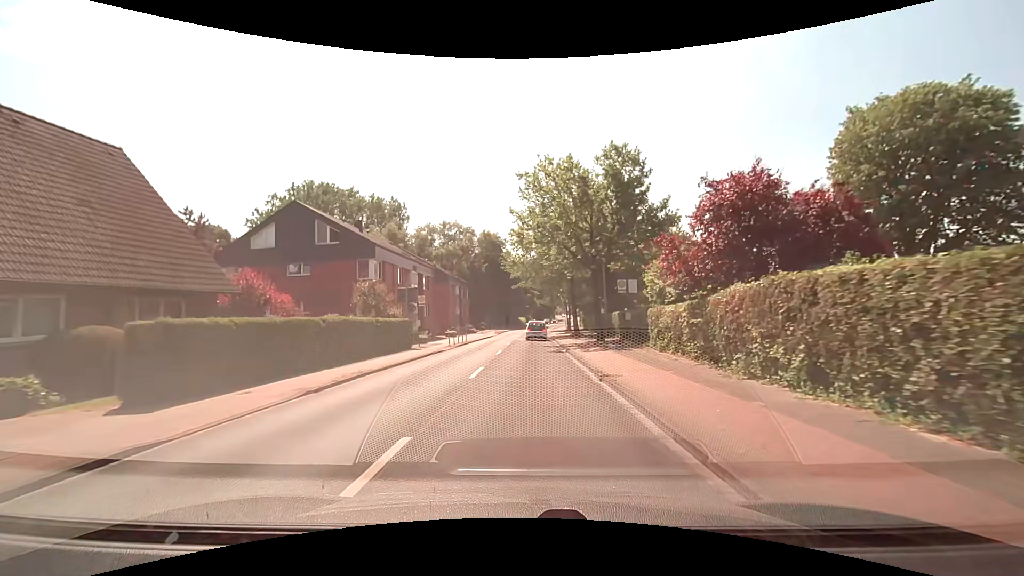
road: tertiary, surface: asphalt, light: Day
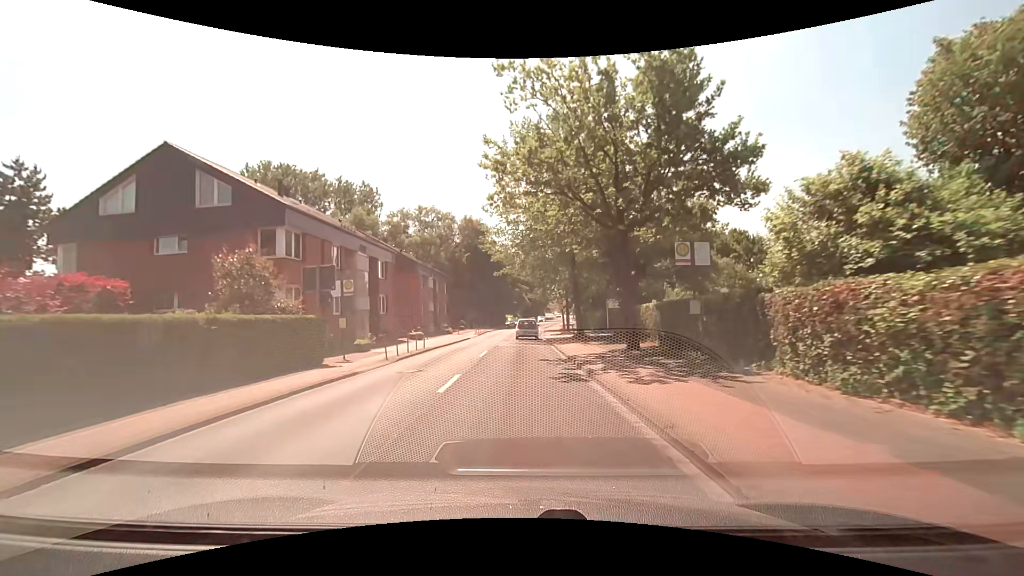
(+0.3, +12.2) m; +2°
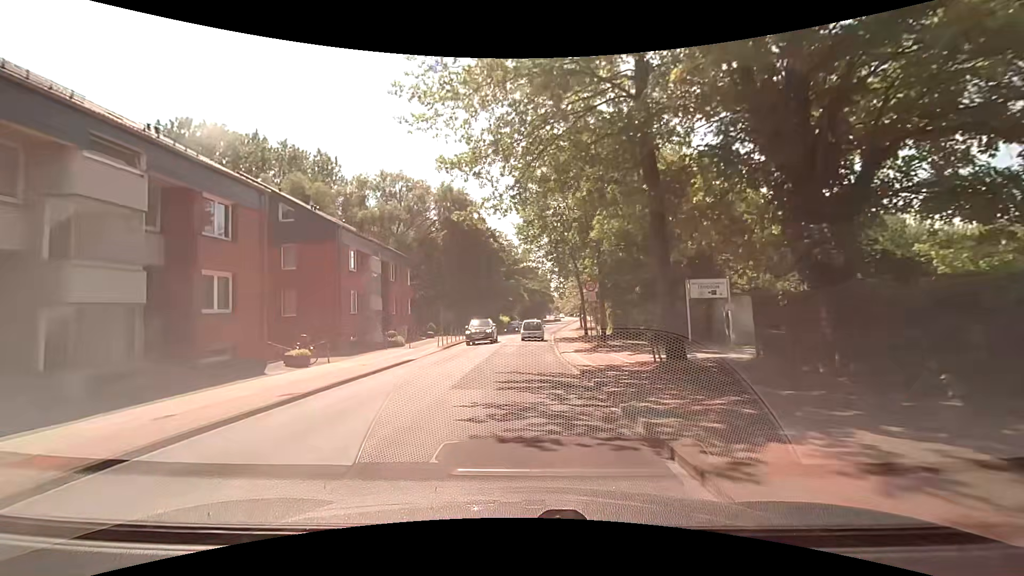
(0.0, +21.9) m; 0°
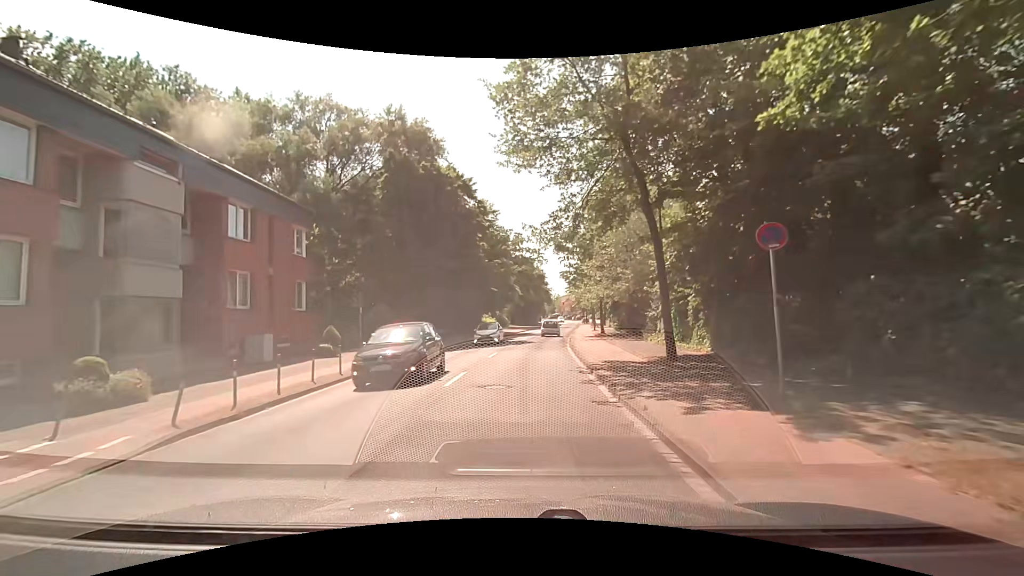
(0.0, +22.7) m; +1°
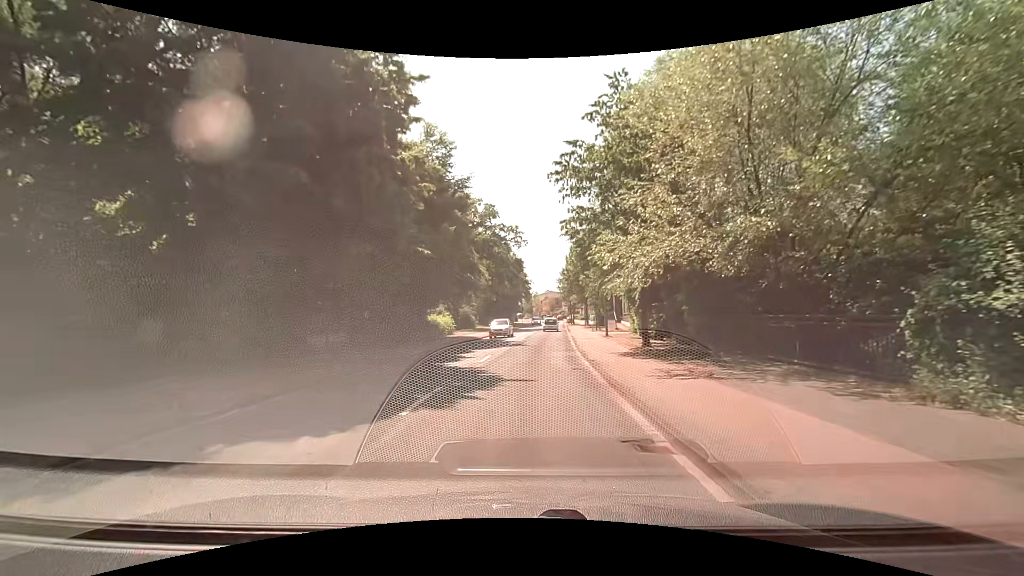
(+0.3, +22.2) m; +3°
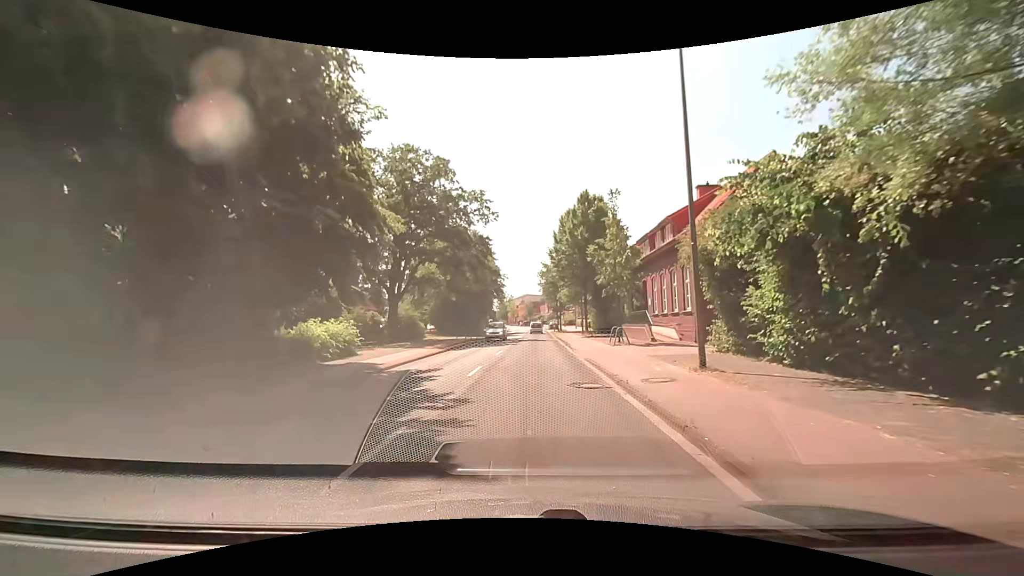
(+0.2, +21.9) m; +3°
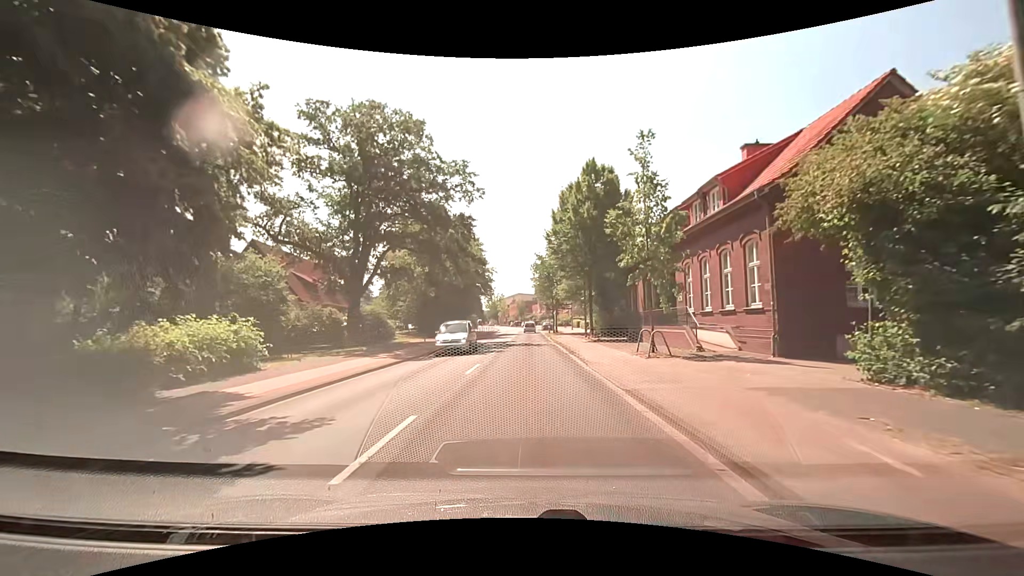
(-0.2, +8.8) m; 0°
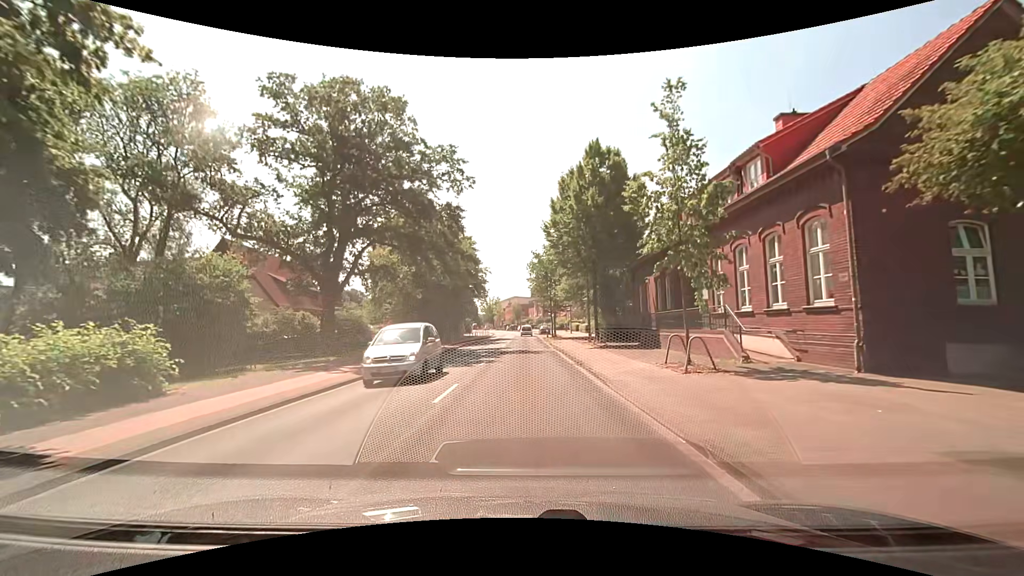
(0.0, +4.4) m; +1°
(0, +10) (0, +20) (-1, +30) (-1, +40) (-1, +50) (-1, +60) (-1, +70) (-2, +80) (-2, +90) (+1, +99) m
